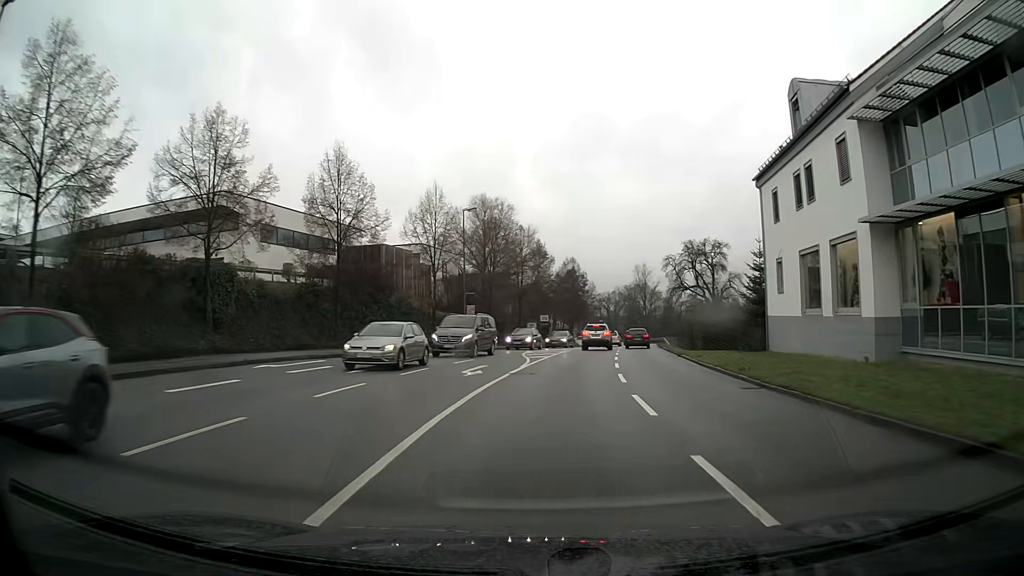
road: tertiary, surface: asphalt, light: Day
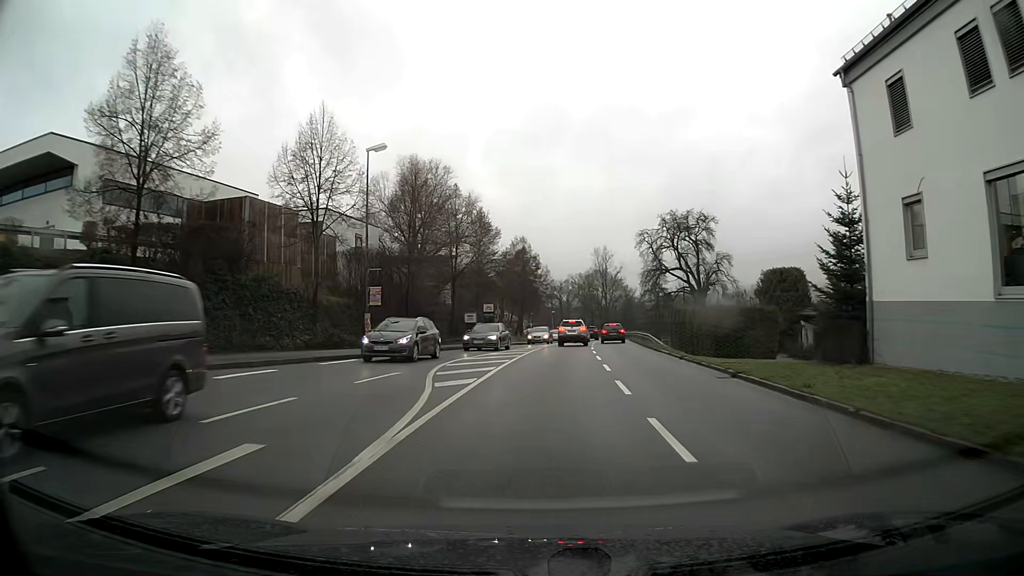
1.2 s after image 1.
(+0.6, +15.8) m; +4°
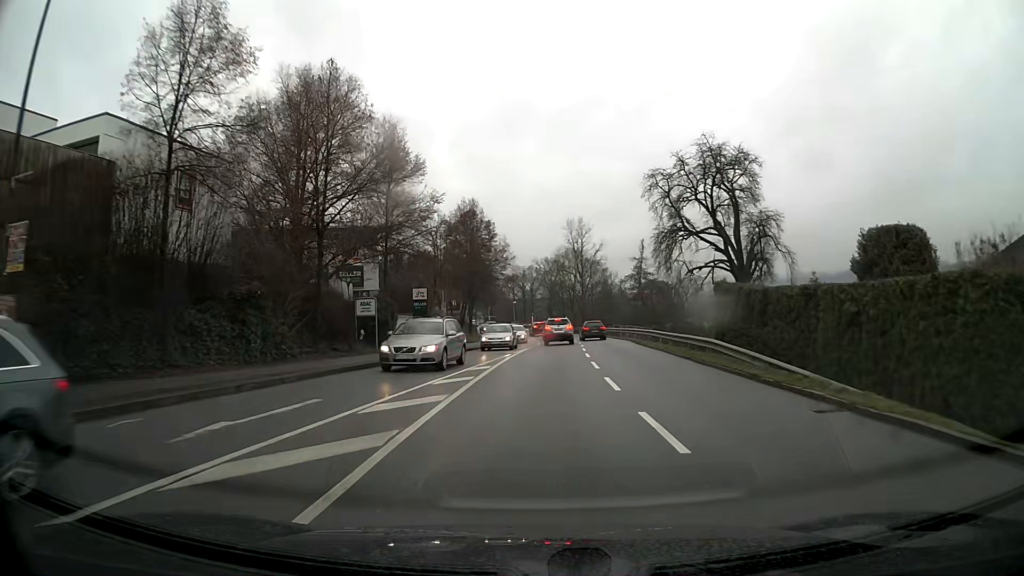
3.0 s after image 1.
(+0.6, +23.6) m; +3°
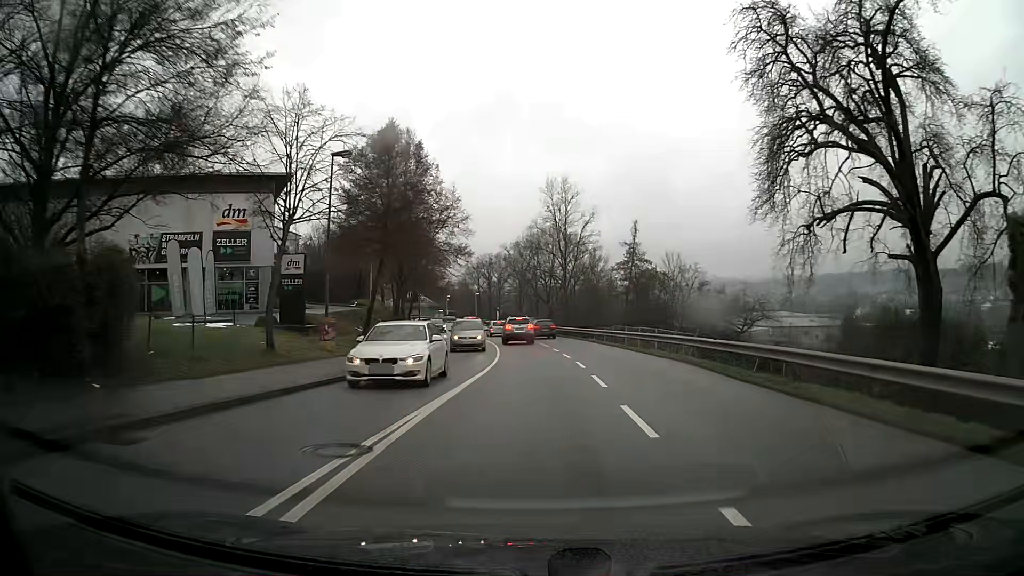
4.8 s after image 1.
(+0.5, +23.1) m; +2°
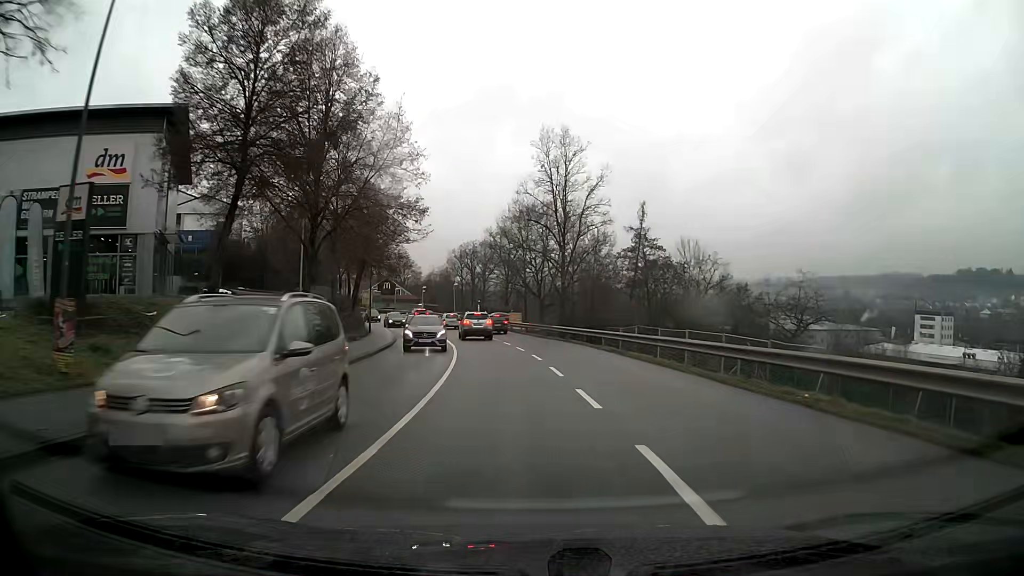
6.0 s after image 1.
(+0.1, +15.5) m; 0°
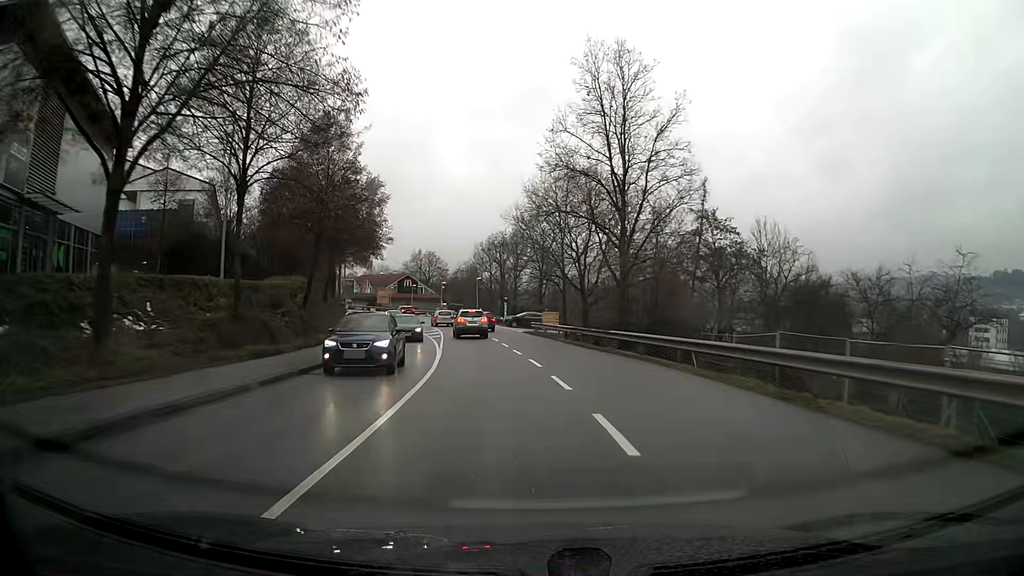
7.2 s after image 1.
(-0.4, +15.7) m; -4°
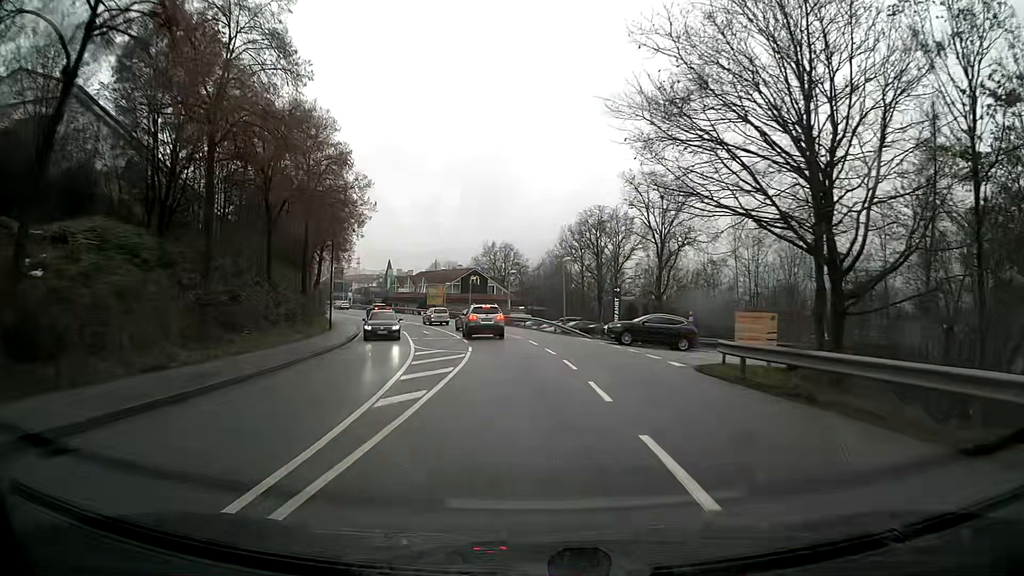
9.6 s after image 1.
(-2.1, +31.5) m; -7°
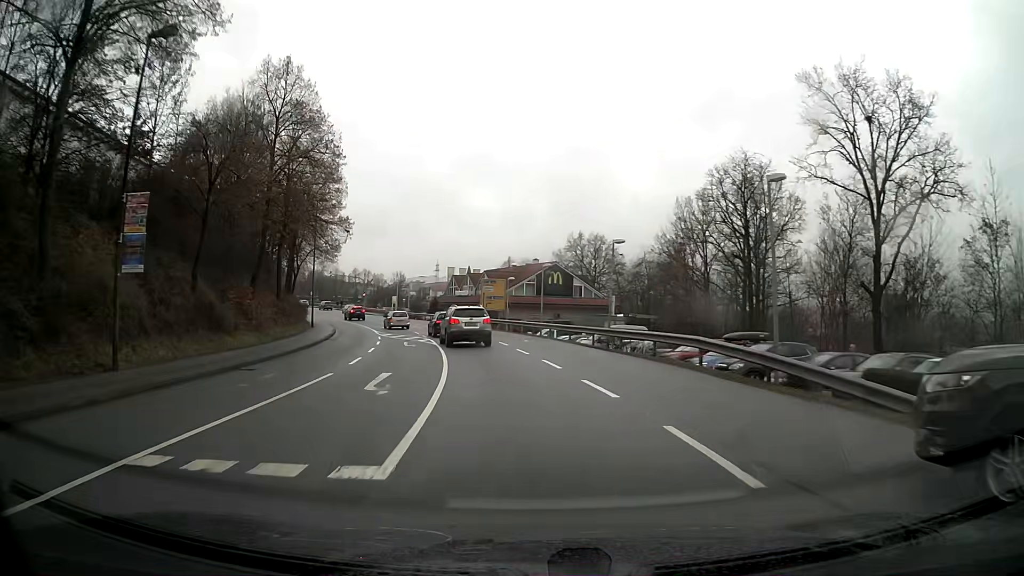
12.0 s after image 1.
(-1.8, +28.8) m; -8°
